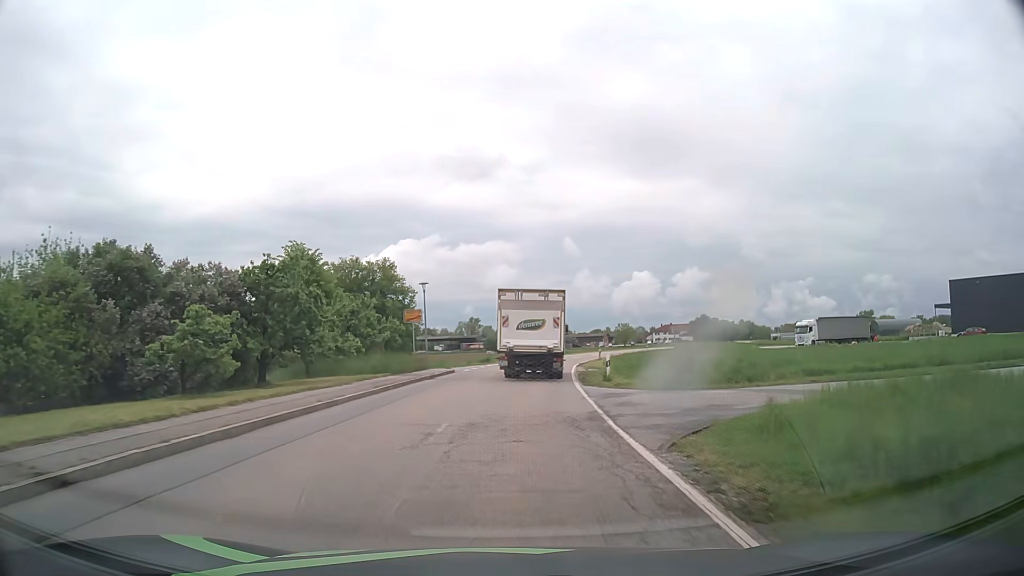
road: tertiary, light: Day
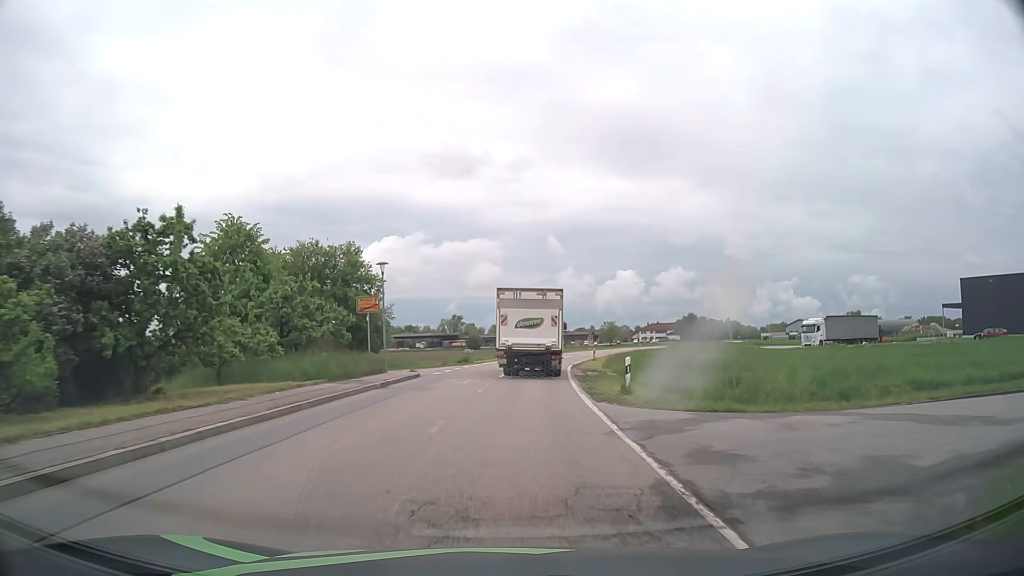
(+0.1, +7.6) m; +1°
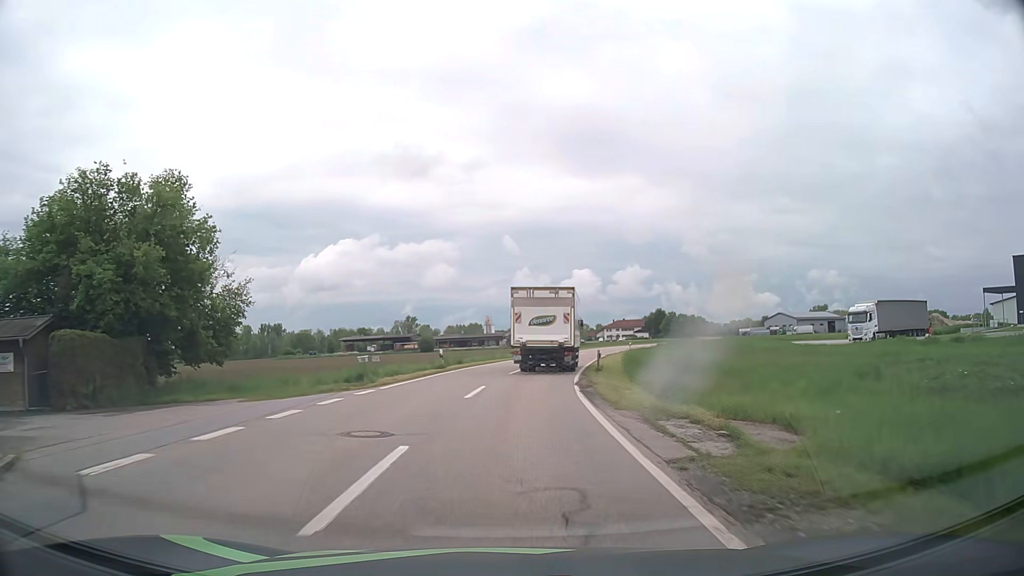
(+0.8, +23.6) m; +4°
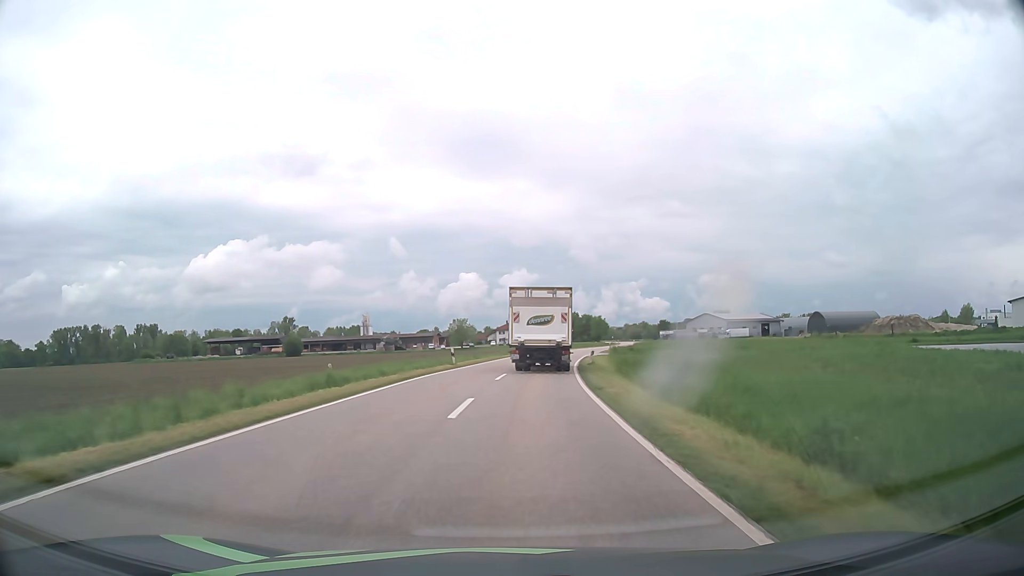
(+2.9, +41.0) m; +10°
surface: asphalt
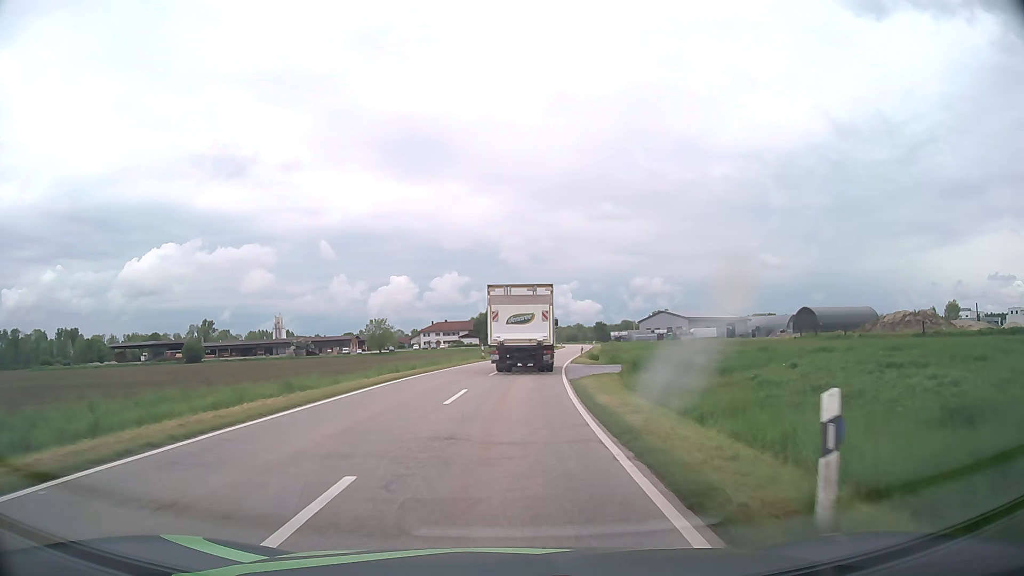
(+1.8, +33.1) m; +6°
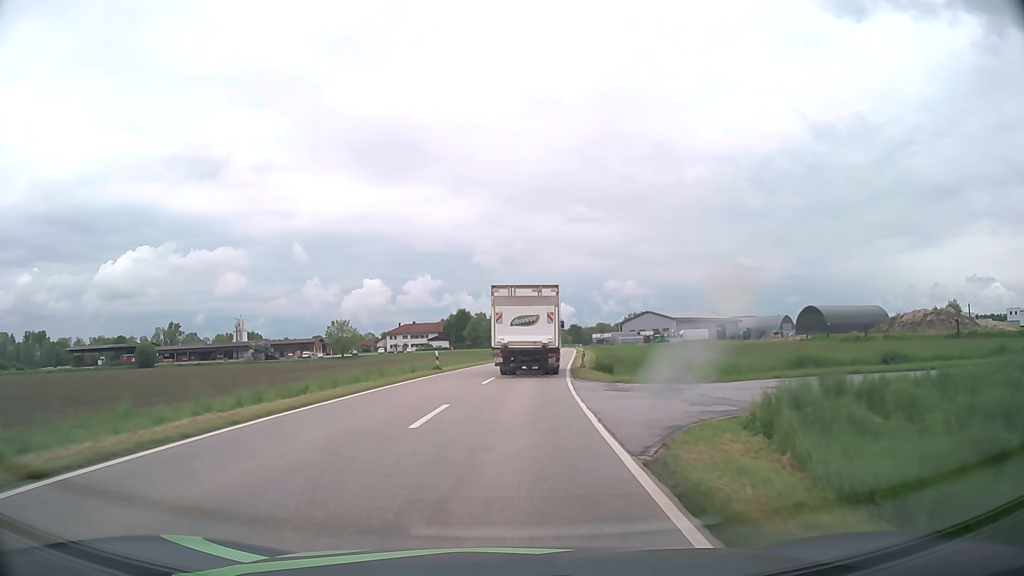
(+0.4, +16.2) m; +2°
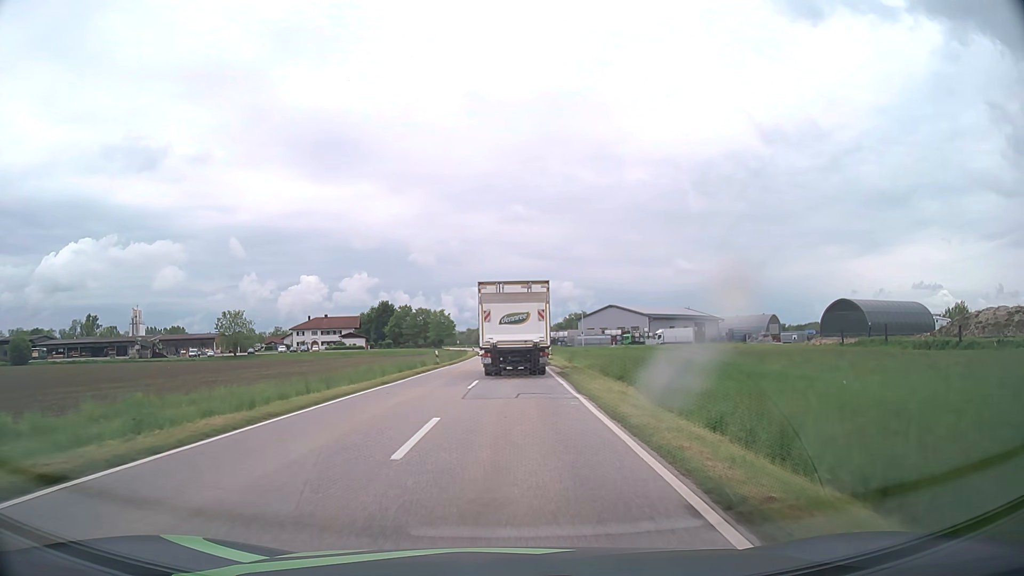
(+1.9, +38.8) m; +6°
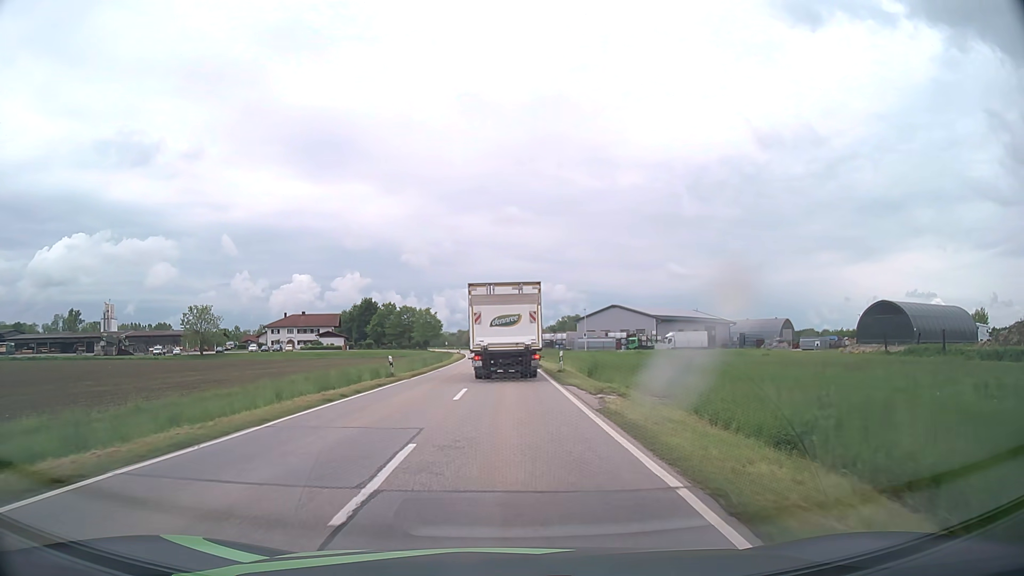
(+0.1, +14.9) m; +1°
(0, +10) (0, +20) (0, +30) (0, +40) (0, +50) (0, +60) (0, +70) (0, +80) (-1, +90) (-1, +100) m
